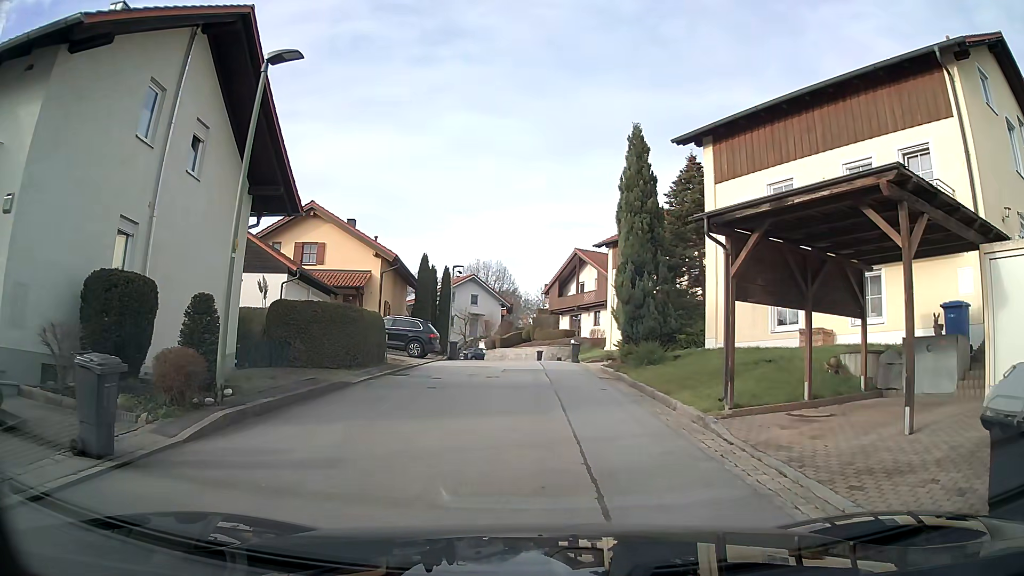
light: Day
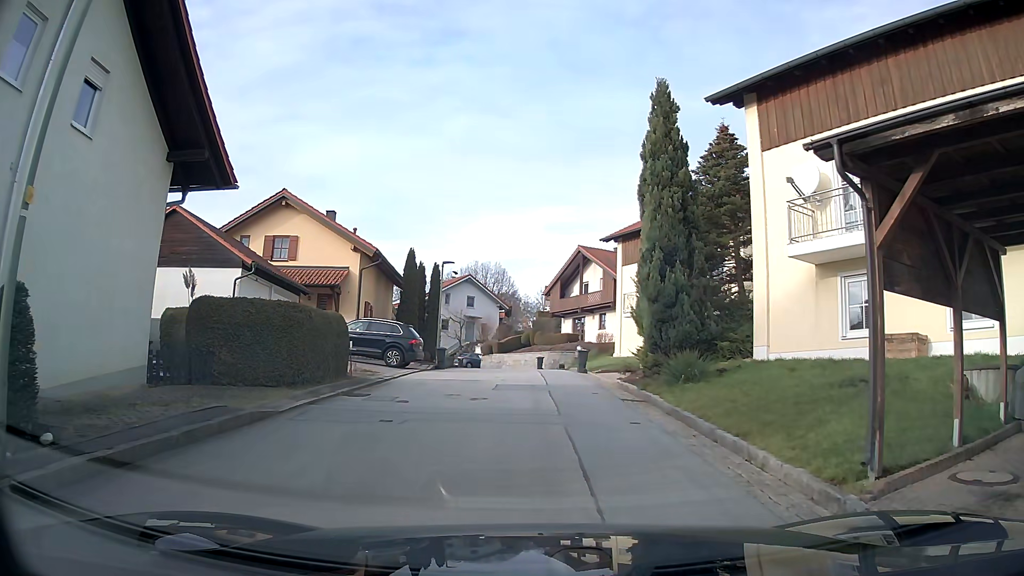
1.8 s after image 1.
(0.0, +4.4) m; 0°
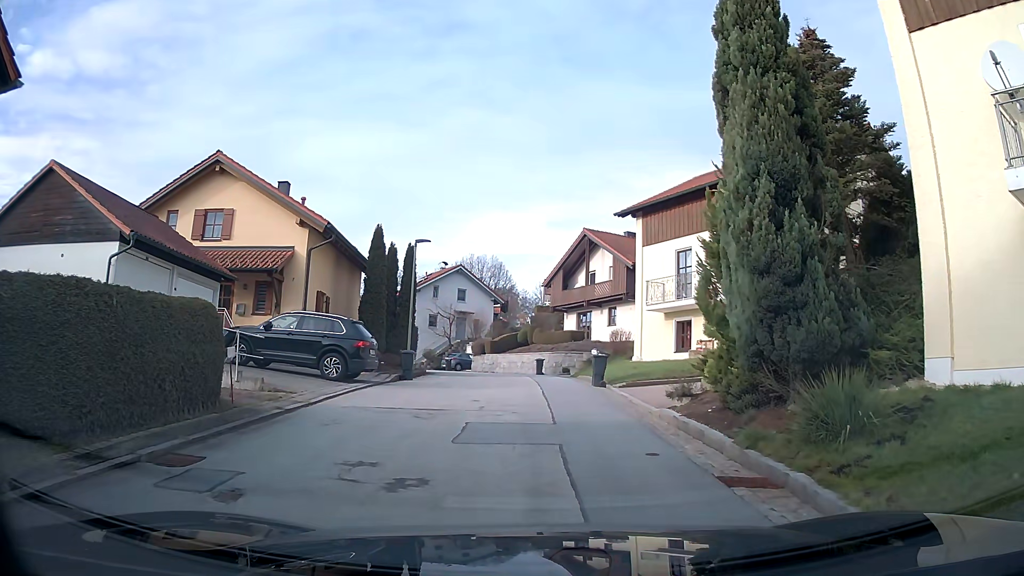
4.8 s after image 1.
(0.0, +7.3) m; 0°
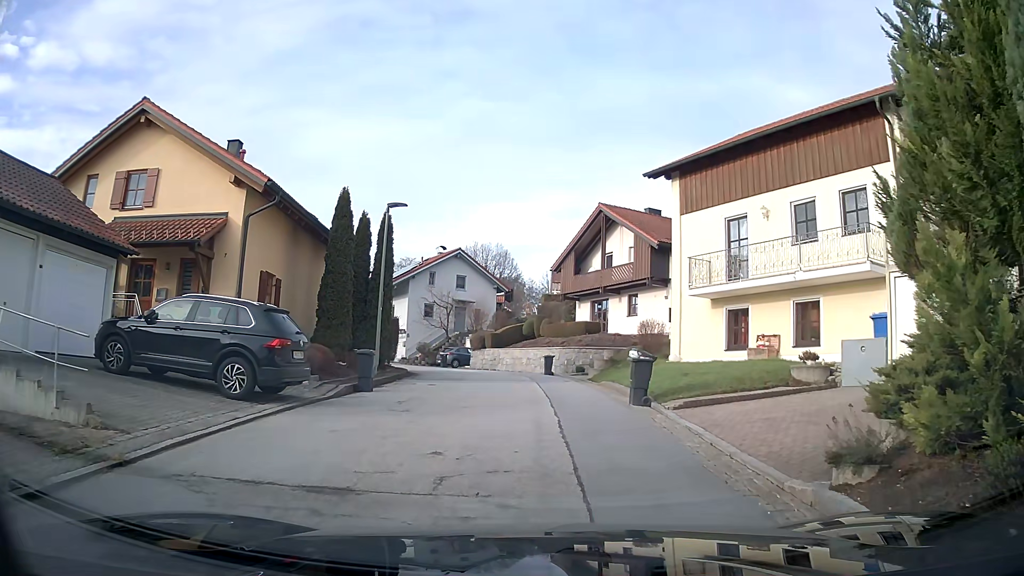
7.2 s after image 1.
(-0.1, +6.2) m; -1°
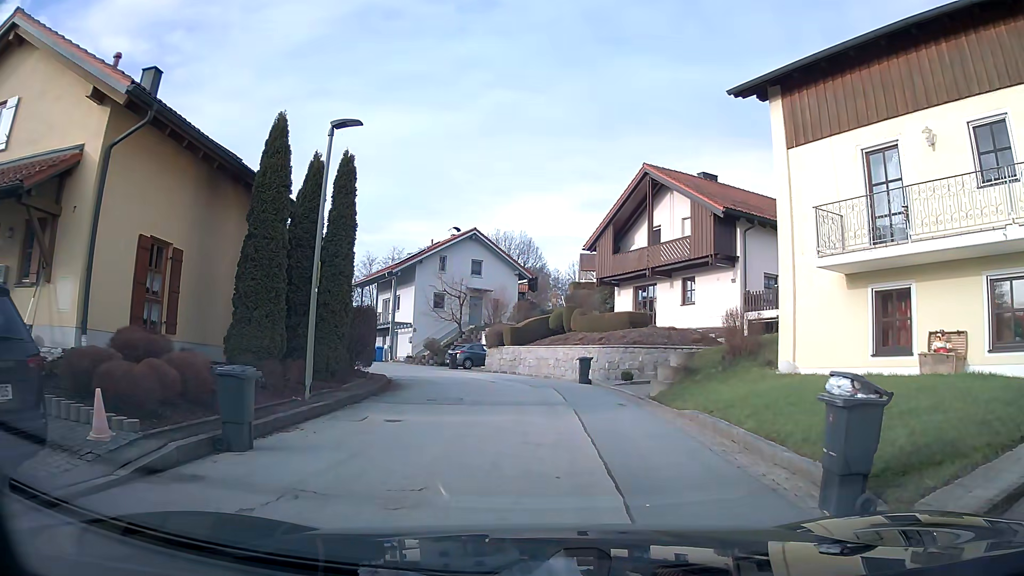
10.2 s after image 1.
(-0.2, +7.9) m; -2°
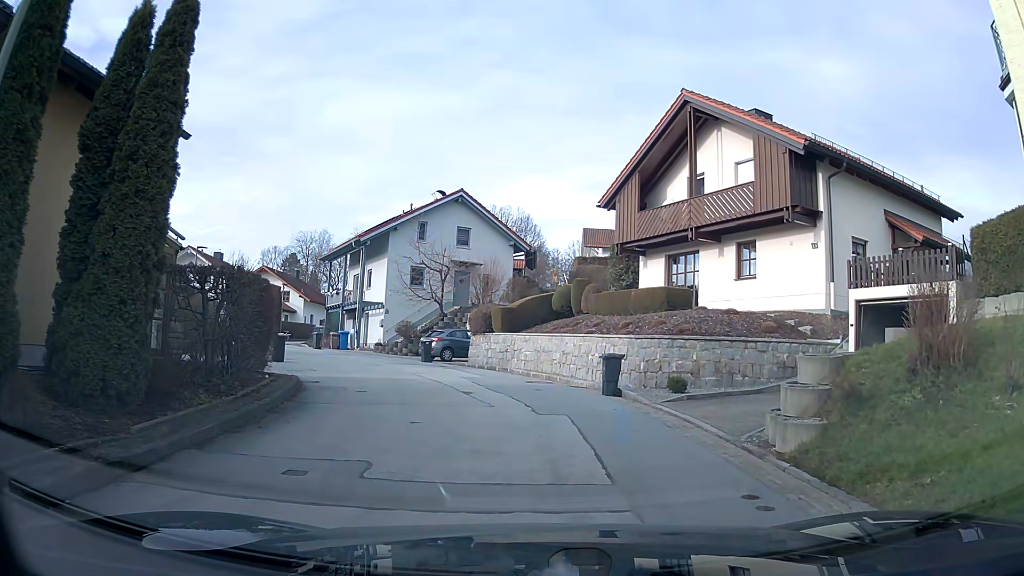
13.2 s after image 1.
(0.0, +8.3) m; 0°
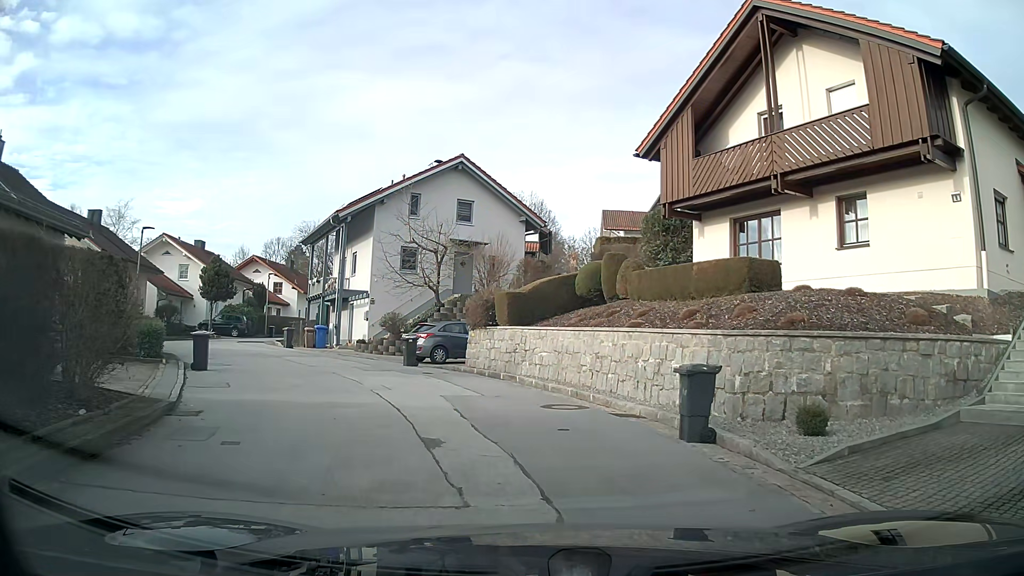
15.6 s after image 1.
(0.0, +6.8) m; -2°
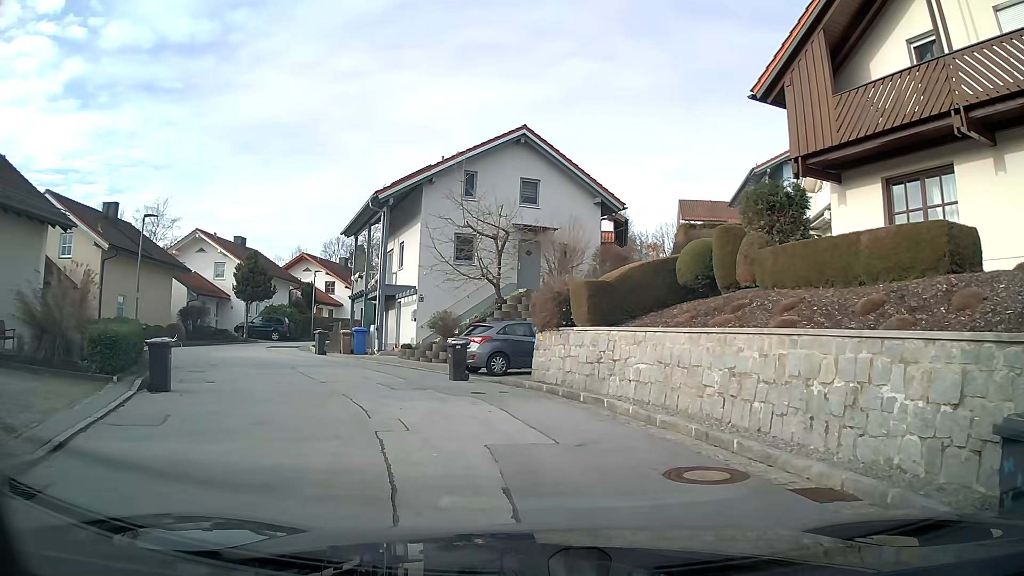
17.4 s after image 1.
(-0.2, +5.1) m; -6°
